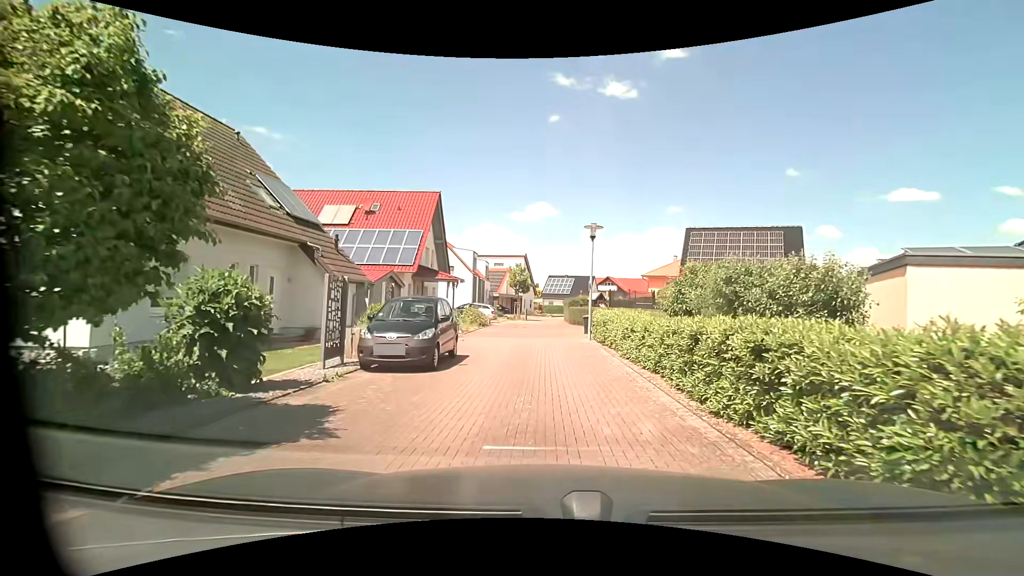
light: Day
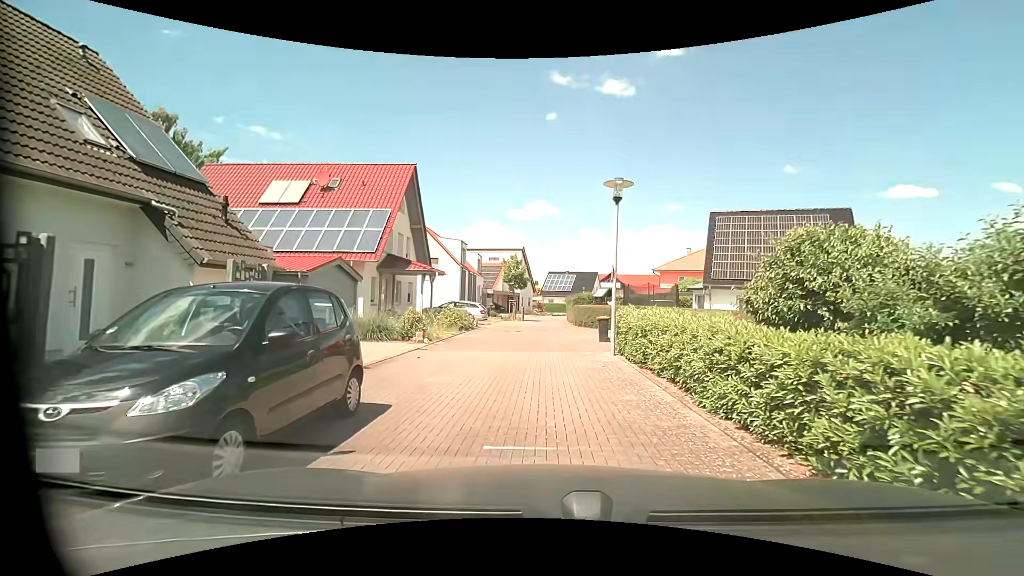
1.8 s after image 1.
(-0.1, +6.8) m; 0°
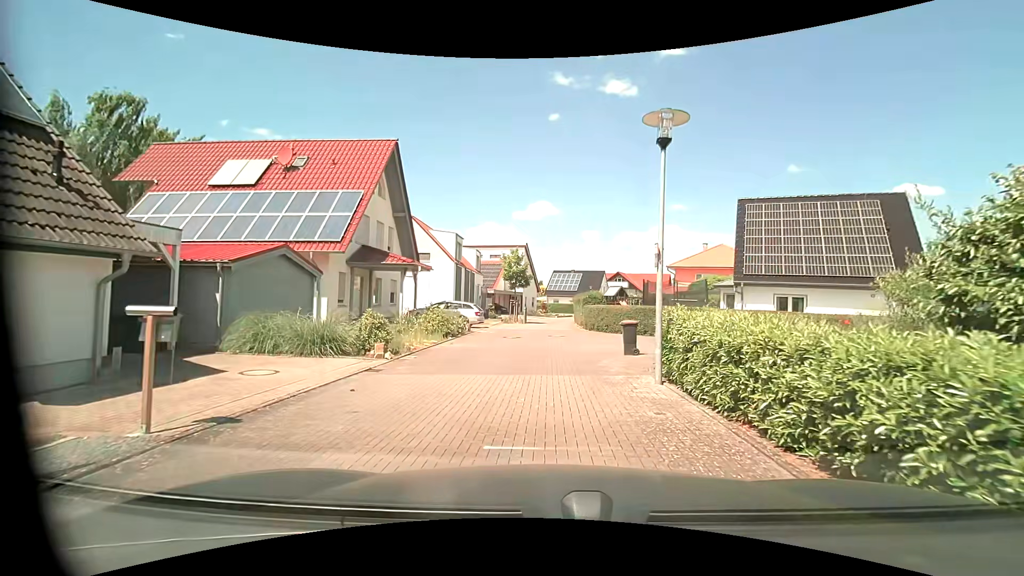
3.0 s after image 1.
(-0.1, +4.7) m; -2°
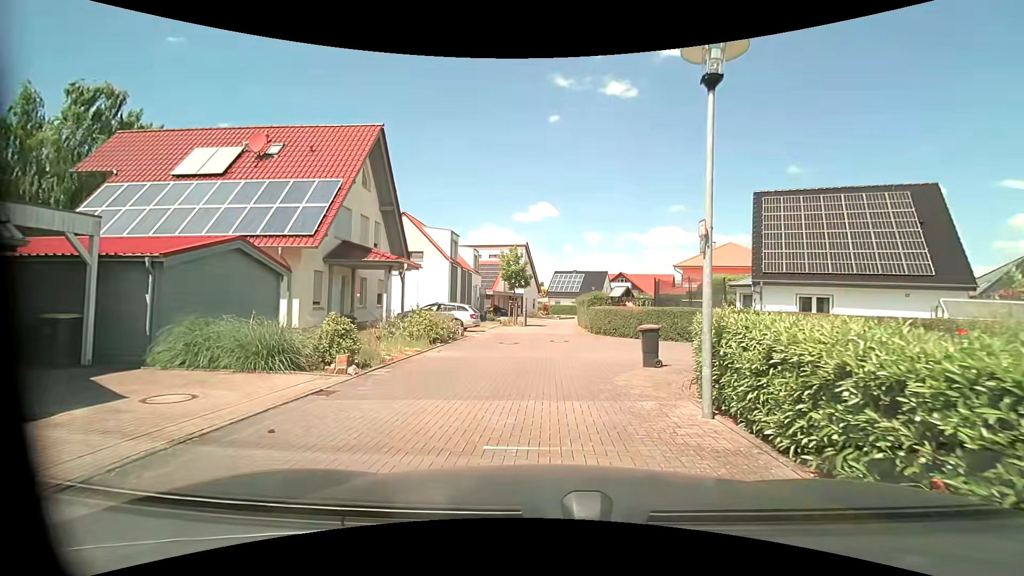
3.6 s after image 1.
(0.0, +2.4) m; -1°
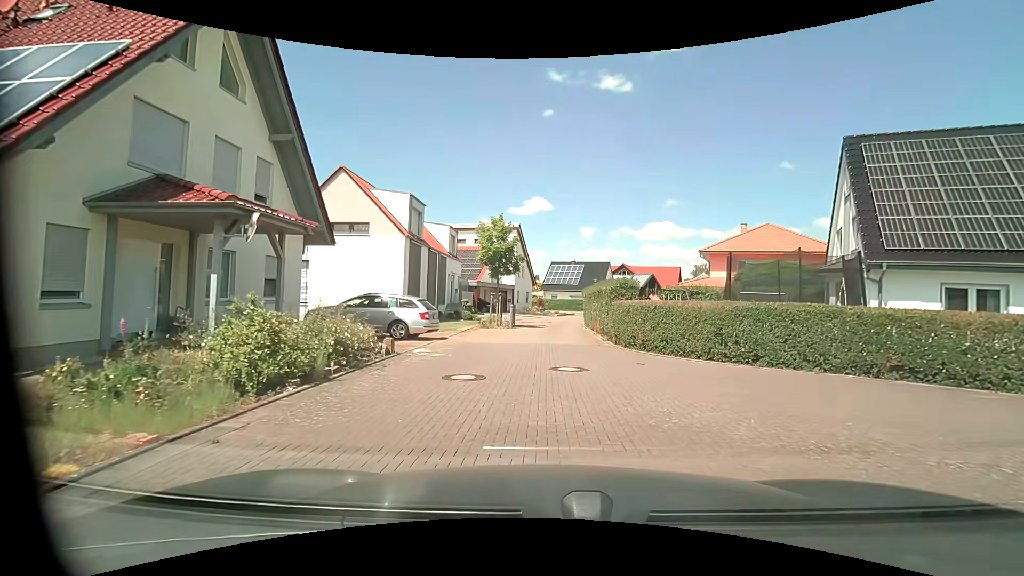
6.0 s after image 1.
(+0.1, +10.0) m; +1°
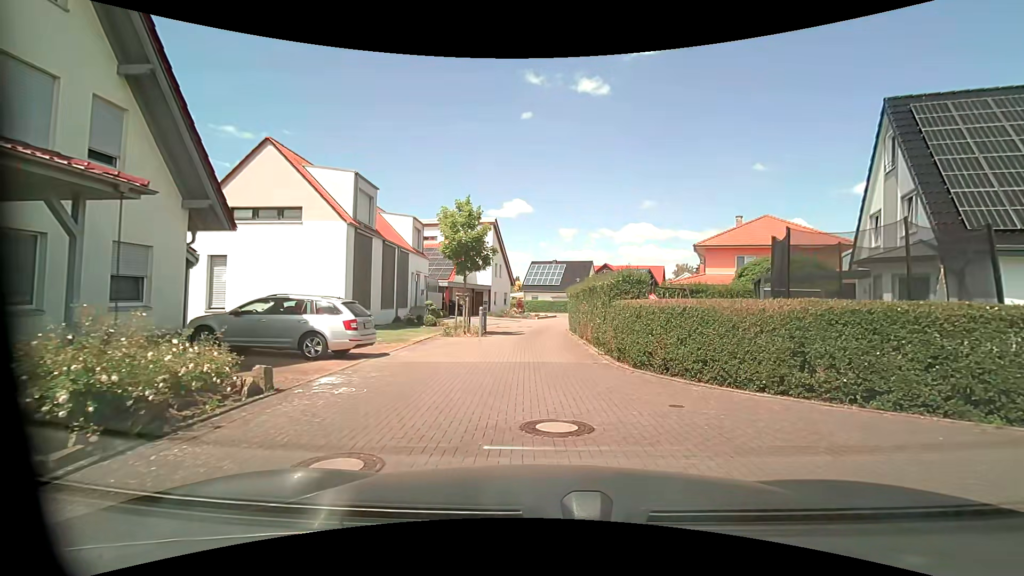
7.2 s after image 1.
(+0.1, +4.5) m; +2°
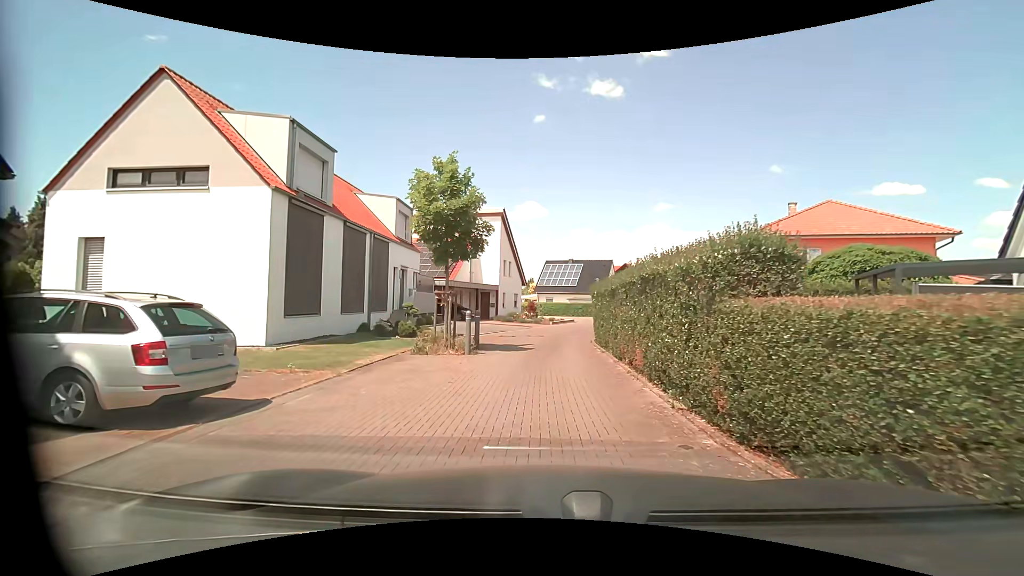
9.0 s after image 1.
(+0.1, +6.4) m; -2°
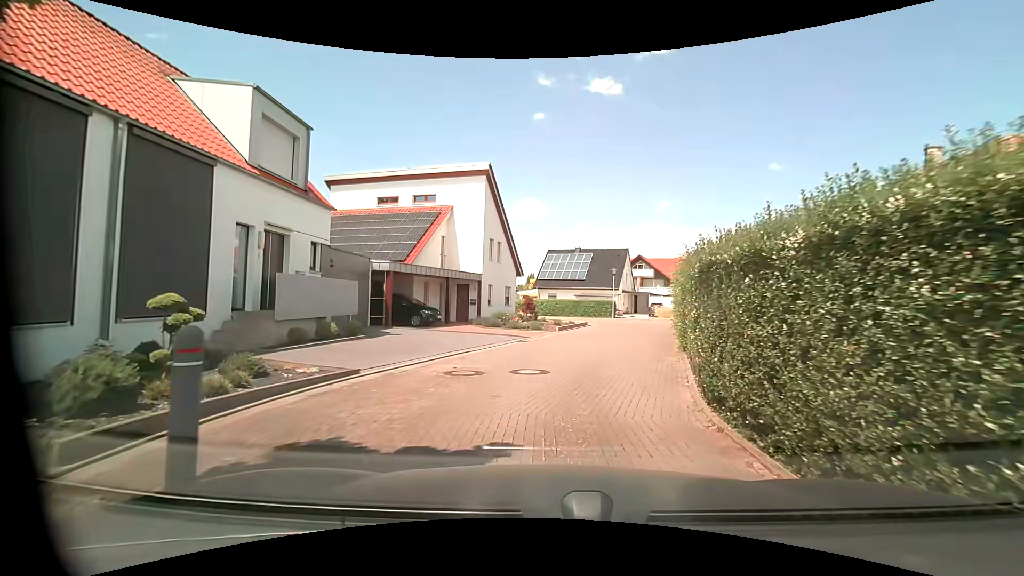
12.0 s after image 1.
(0.0, +12.8) m; 0°
(+1, +10) (+3, +20) (+6, +29) (+8, +39) (+3, +48) (-3, +55) (-7, +64) (-9, +74) (-8, +84) (-5, +94) m
